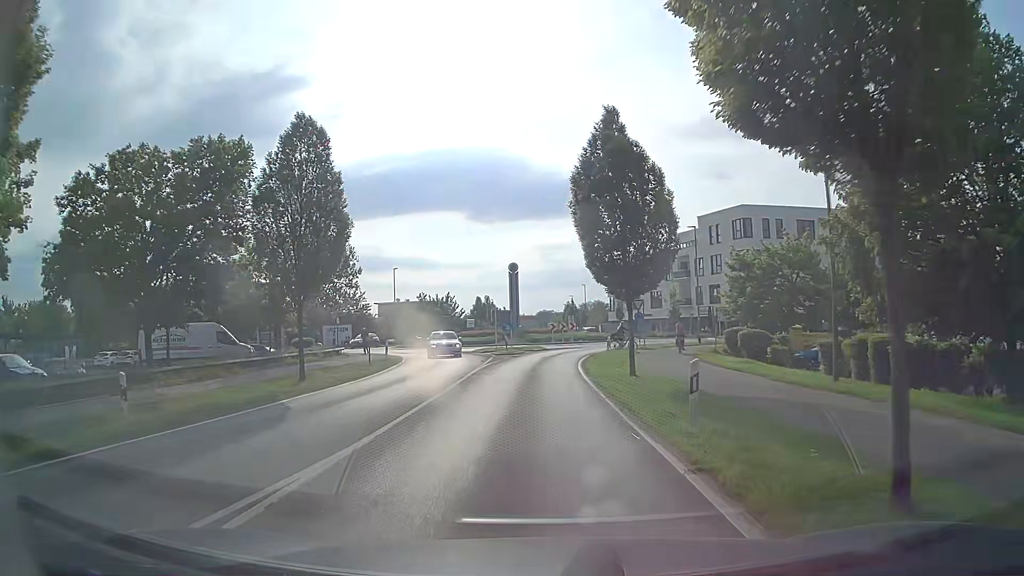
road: tertiary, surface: asphalt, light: Day
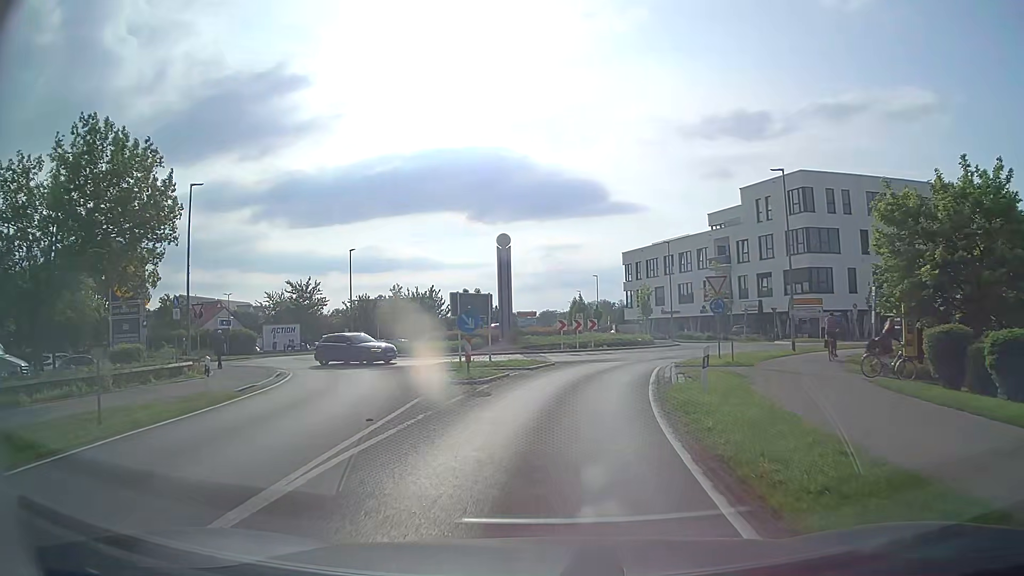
(+0.1, +19.1) m; 0°
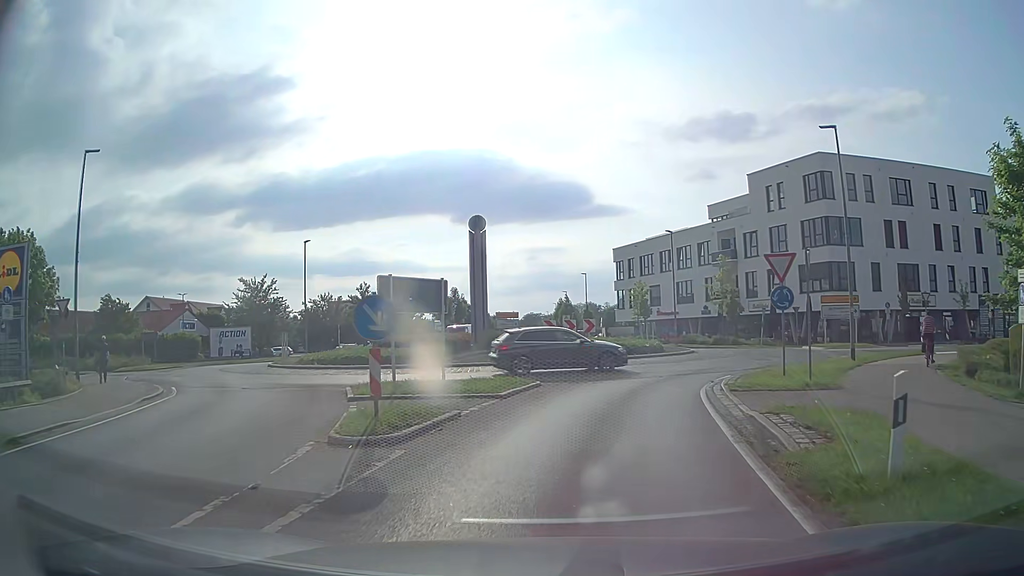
(0.0, +8.1) m; +1°
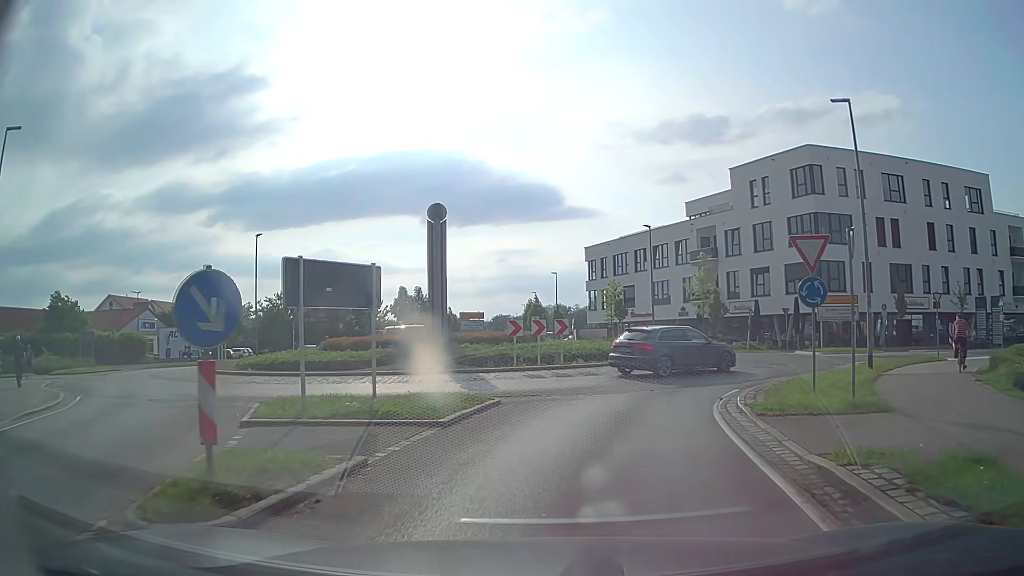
(+0.1, +3.8) m; +3°
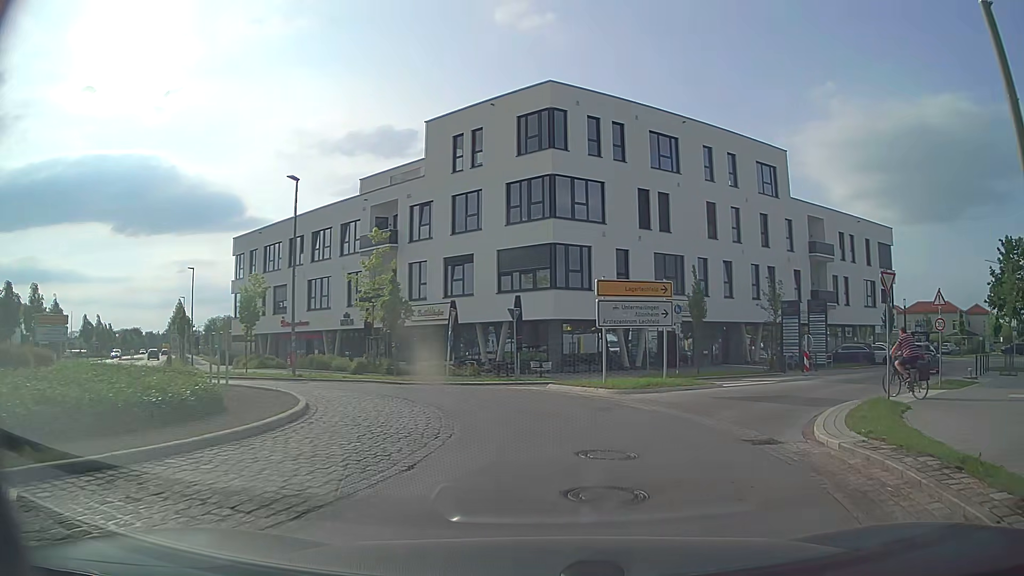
(+3.6, +17.4) m; +26°
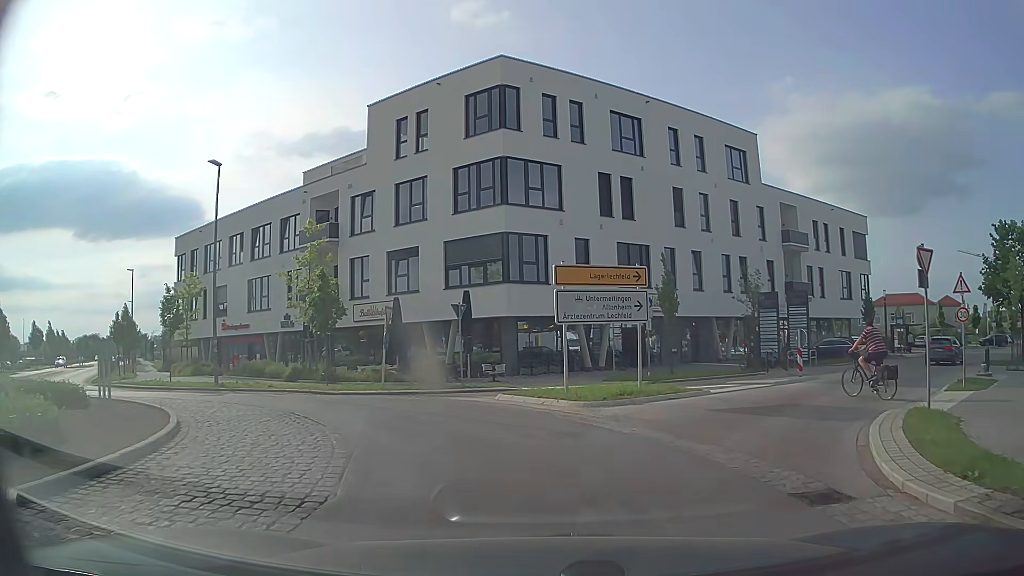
(+0.3, +3.6) m; +6°
